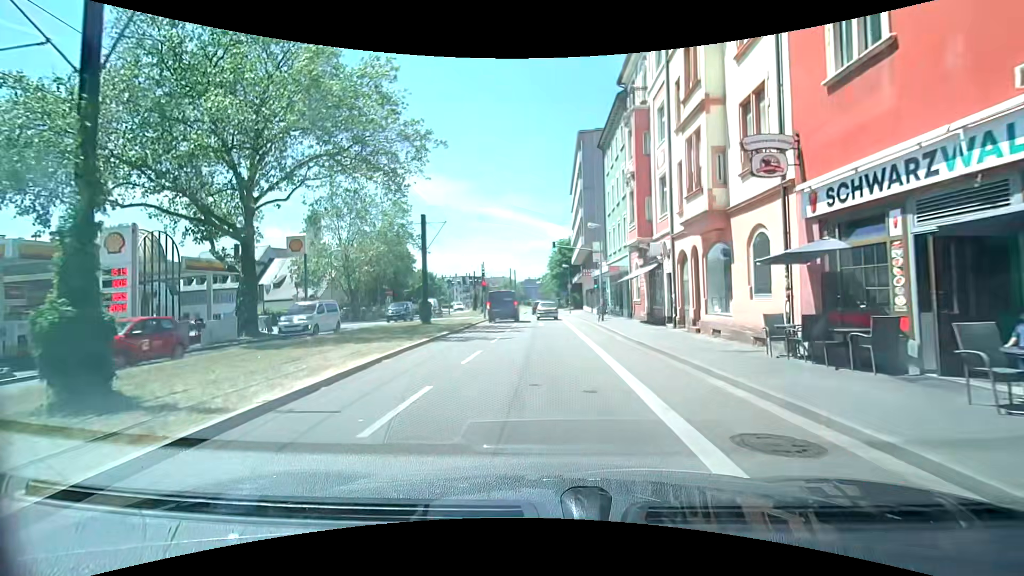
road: secondary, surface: asphalt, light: Day
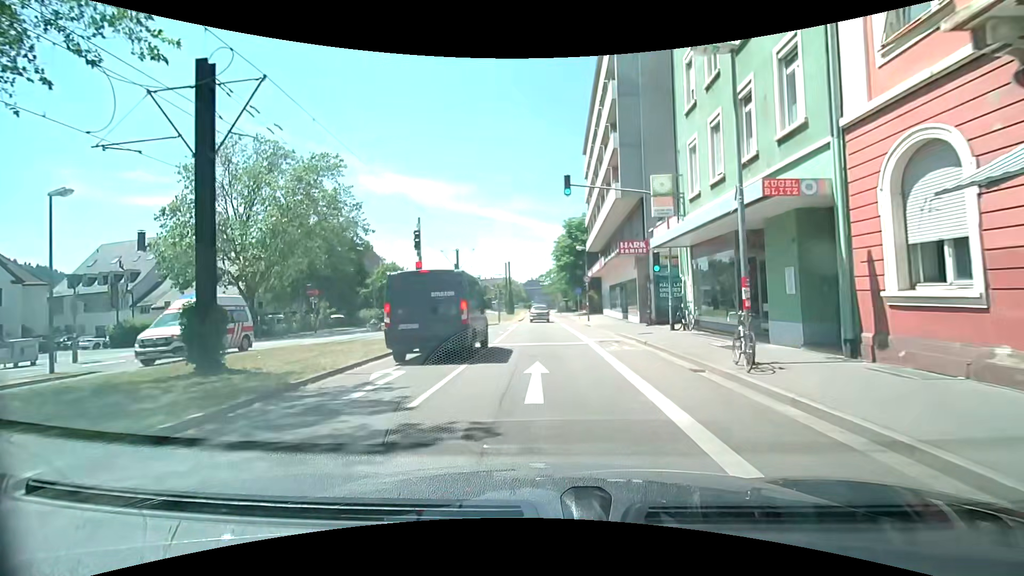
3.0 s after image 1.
(-0.2, +22.3) m; -2°
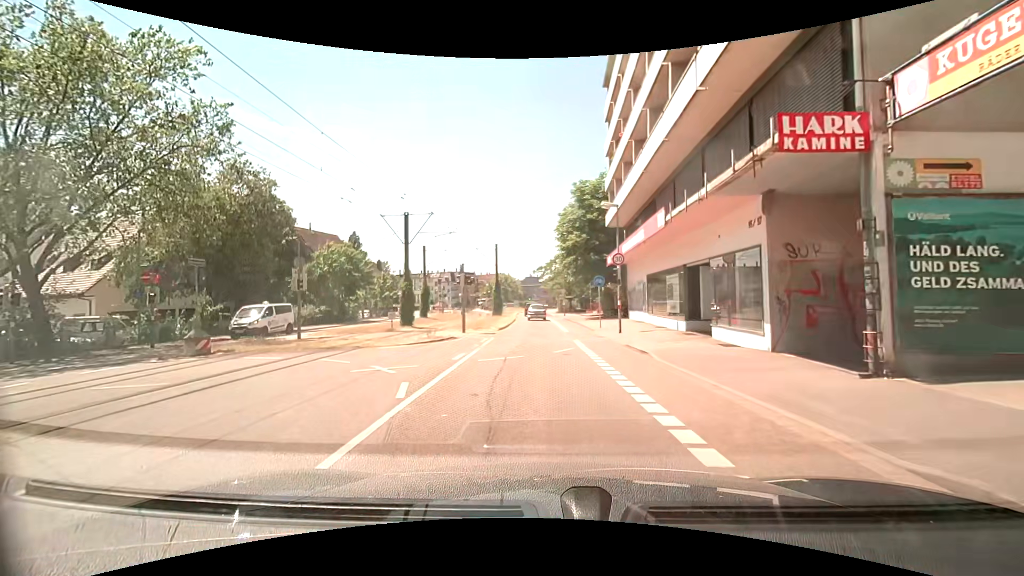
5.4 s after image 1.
(+0.3, +17.8) m; +1°
(0, +10) (0, +20) (0, +30) (0, +40) (-1, +50) (-1, +60) (-1, +70) (-2, +80) (-1, +90) (-1, +100) m
